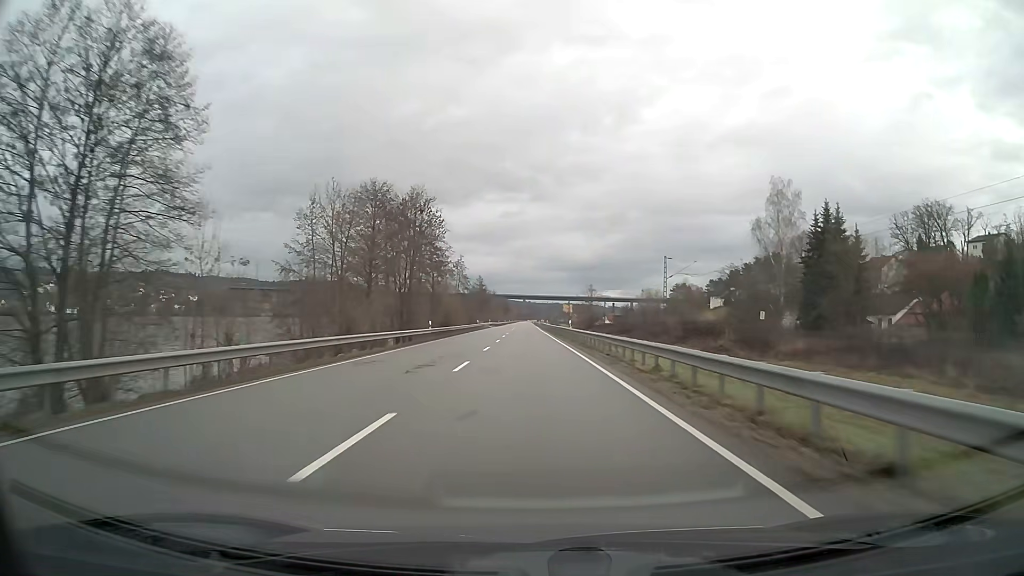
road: primary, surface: asphalt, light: Day
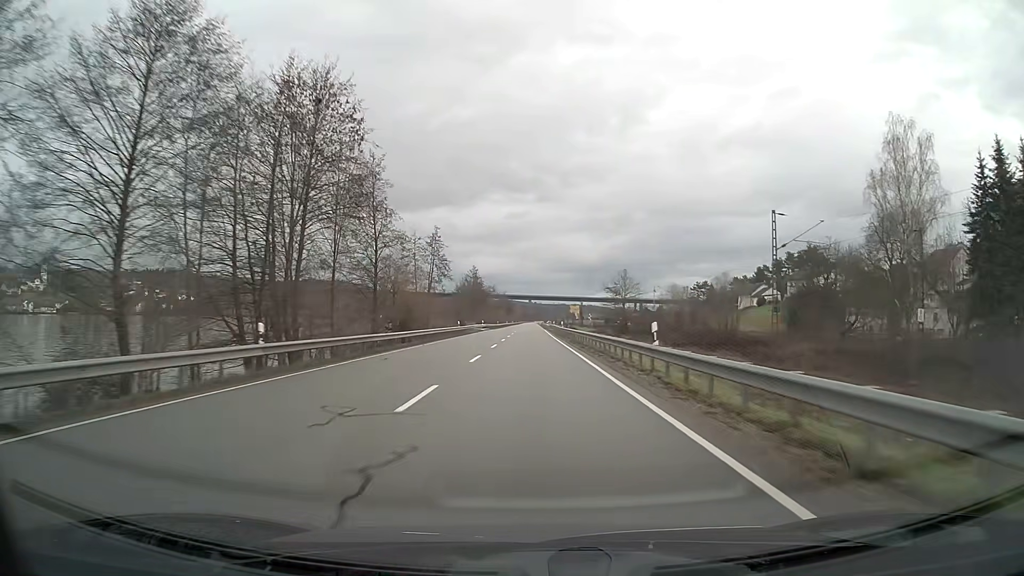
(-0.1, +31.6) m; 0°
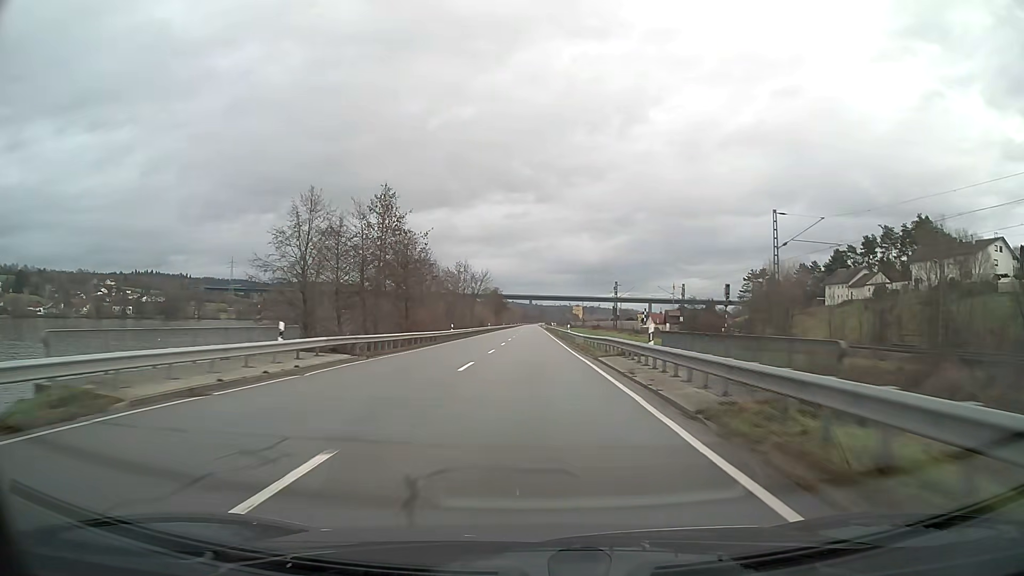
(-0.1, +78.9) m; 0°
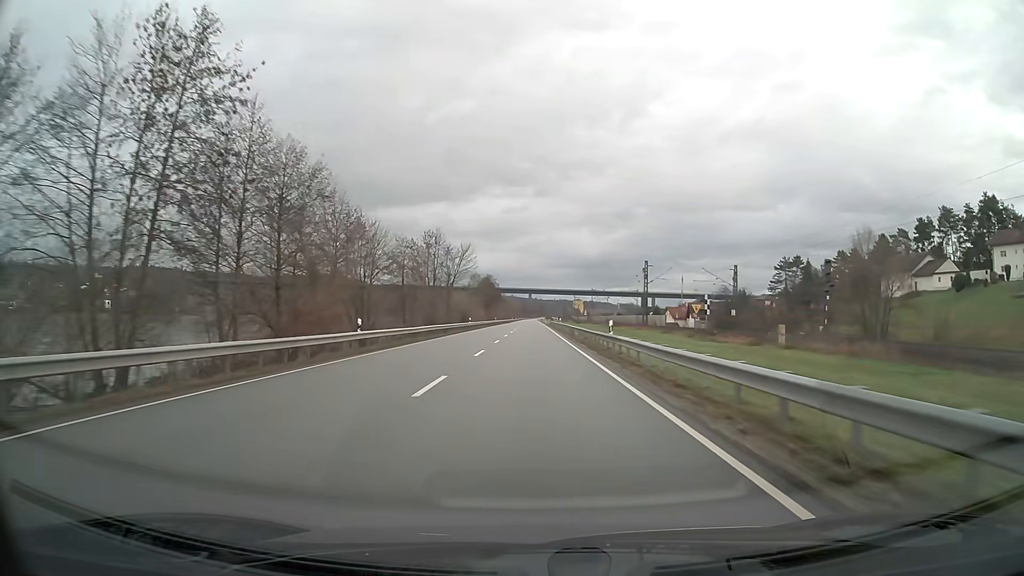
(0.0, +31.6) m; 0°
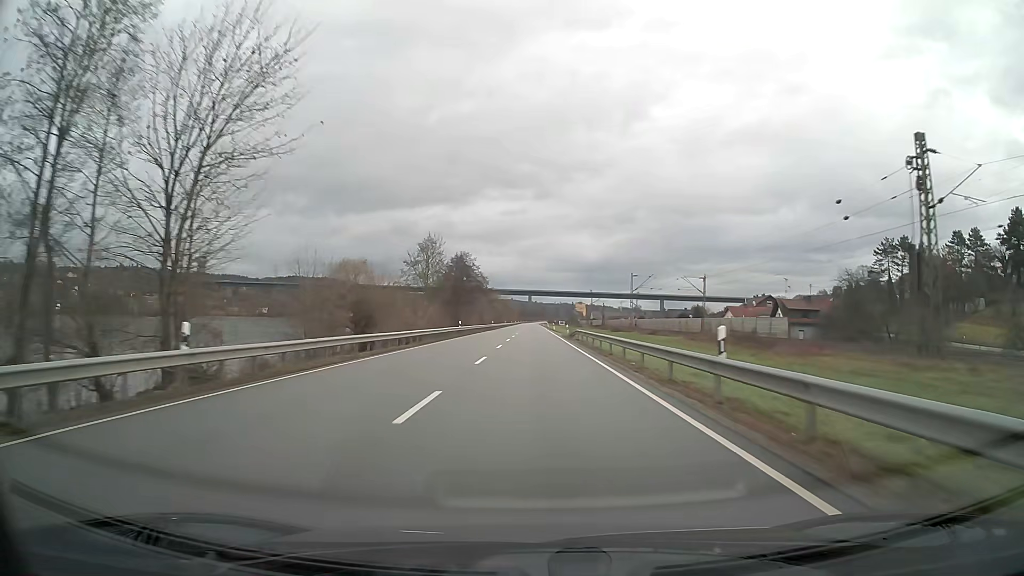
(-0.1, +63.3) m; 0°
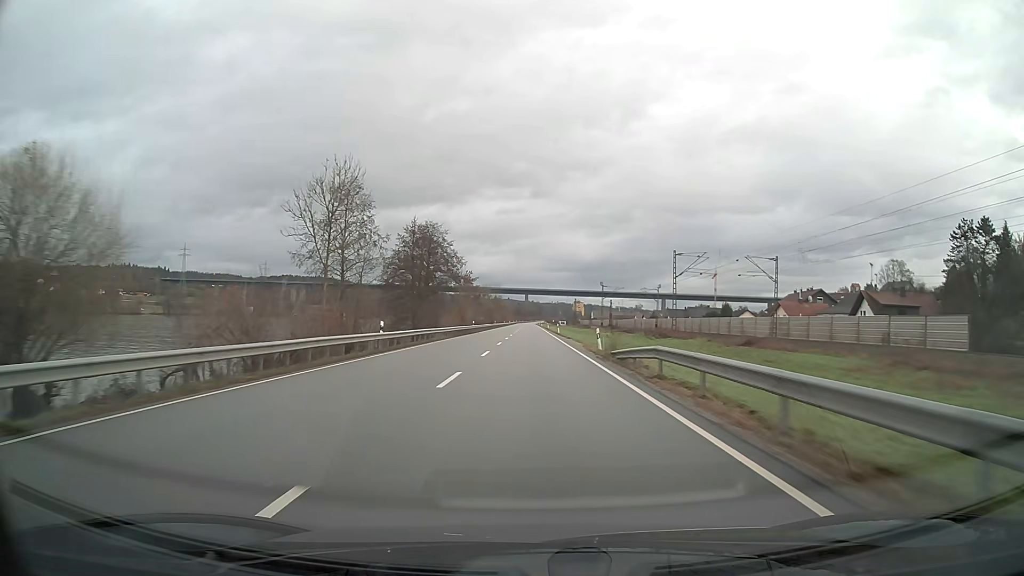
(+0.1, +31.6) m; 0°
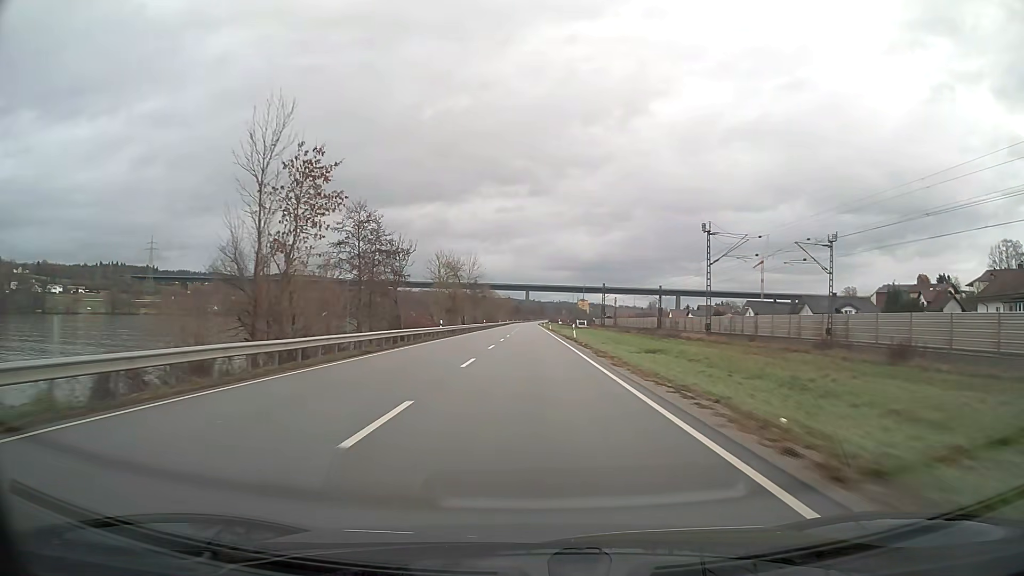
(-0.1, +79.0) m; 0°
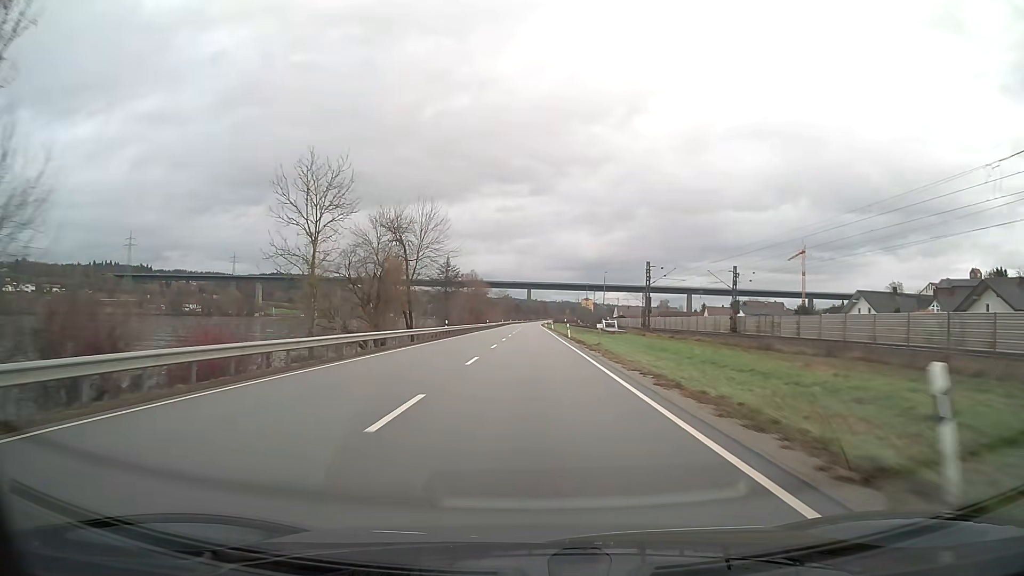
(-0.1, +47.4) m; 0°
(0, +10) (0, +20) (0, +30) (0, +40) (0, +50) (0, +60) (0, +70) (0, +80) (0, +90) (0, +100) m
